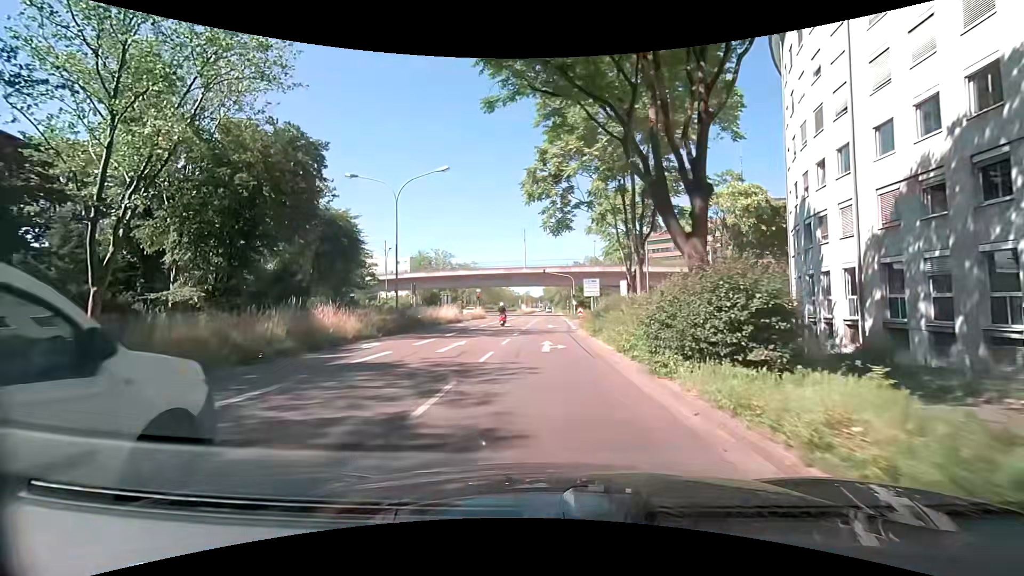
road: secondary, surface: asphalt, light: Day
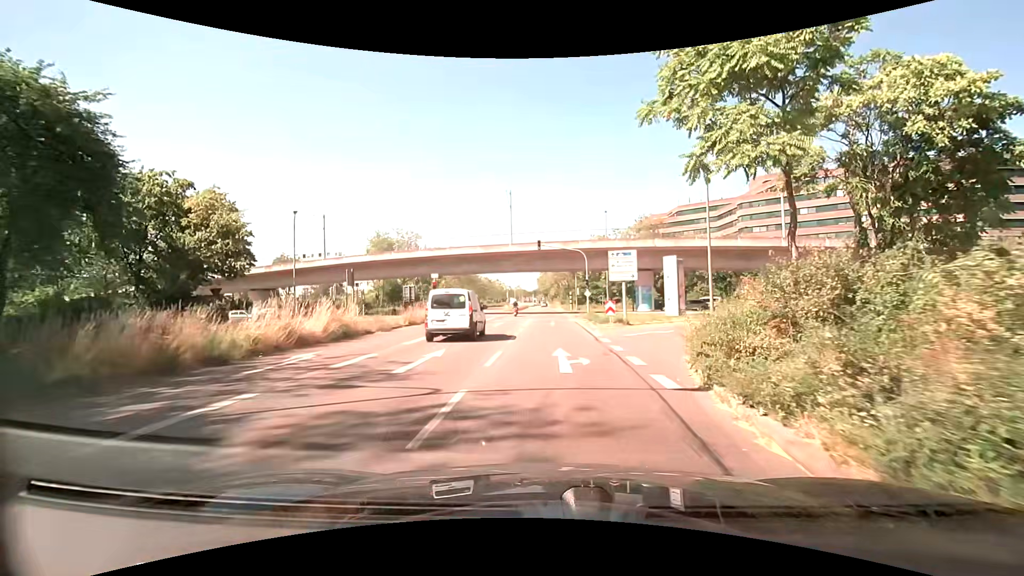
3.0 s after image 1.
(+0.2, +25.1) m; +1°
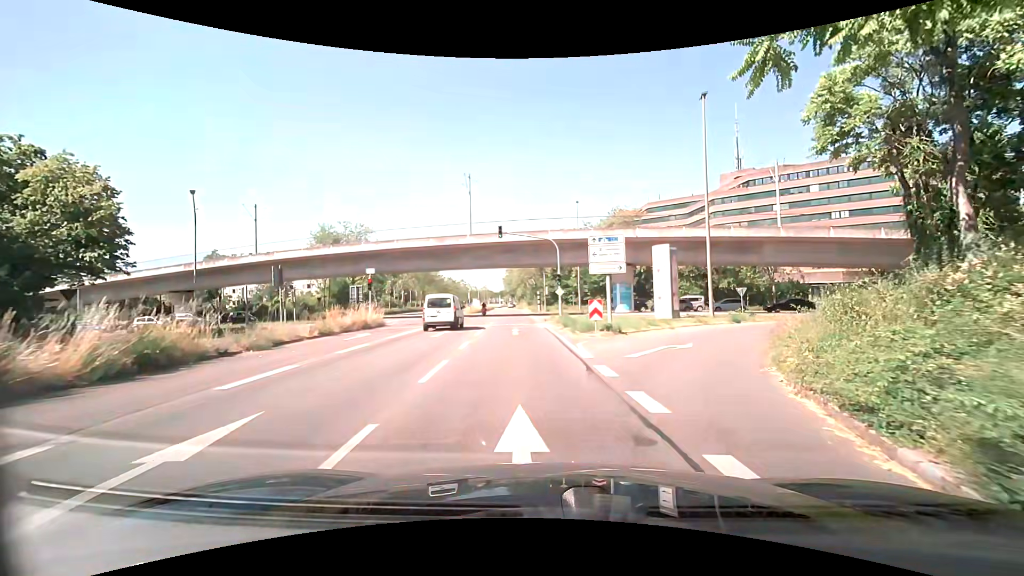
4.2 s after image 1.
(+0.5, +8.0) m; +5°
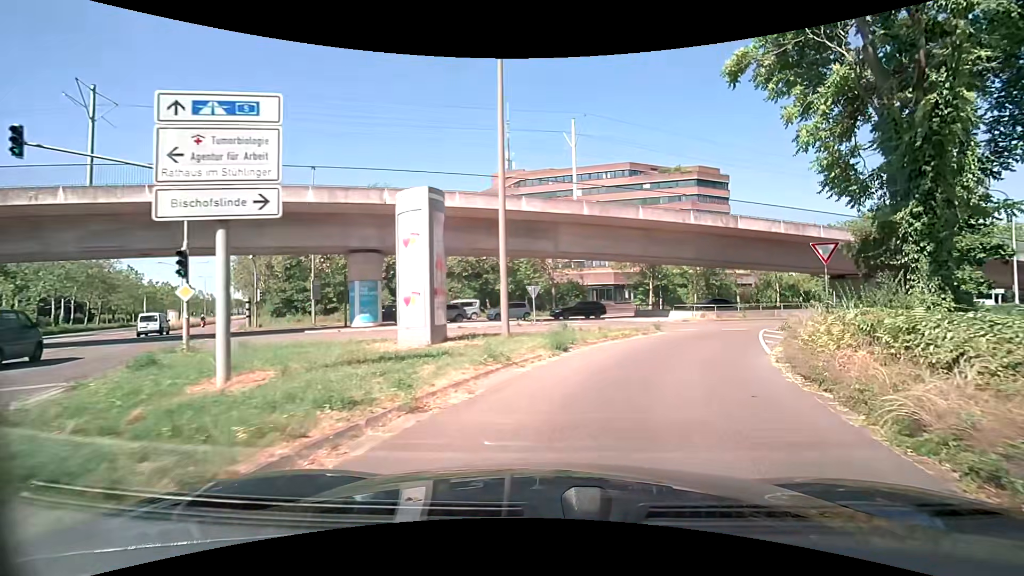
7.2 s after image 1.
(+3.8, +17.2) m; +26°
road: secondary_link
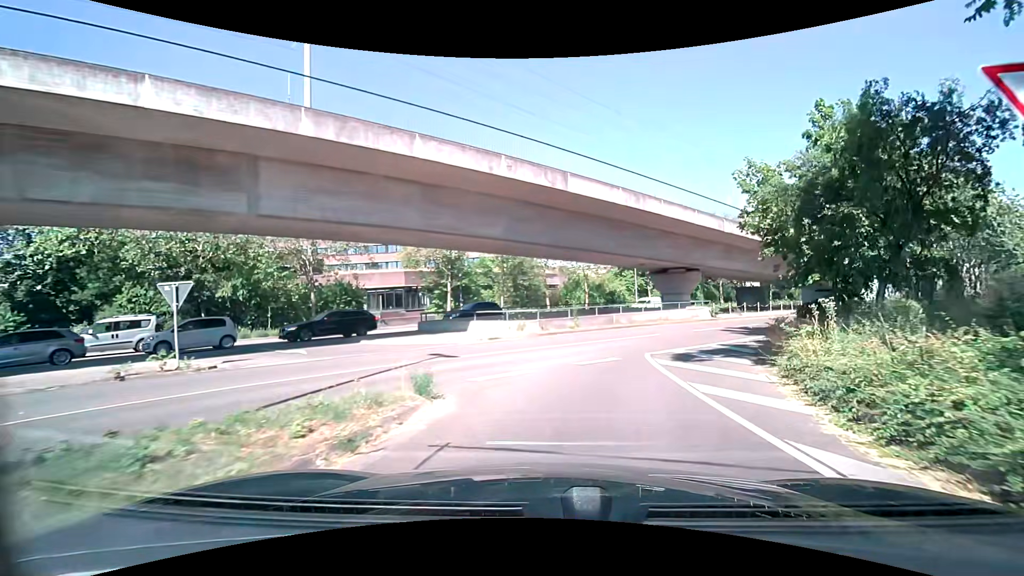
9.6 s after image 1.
(+3.0, +15.0) m; +21°
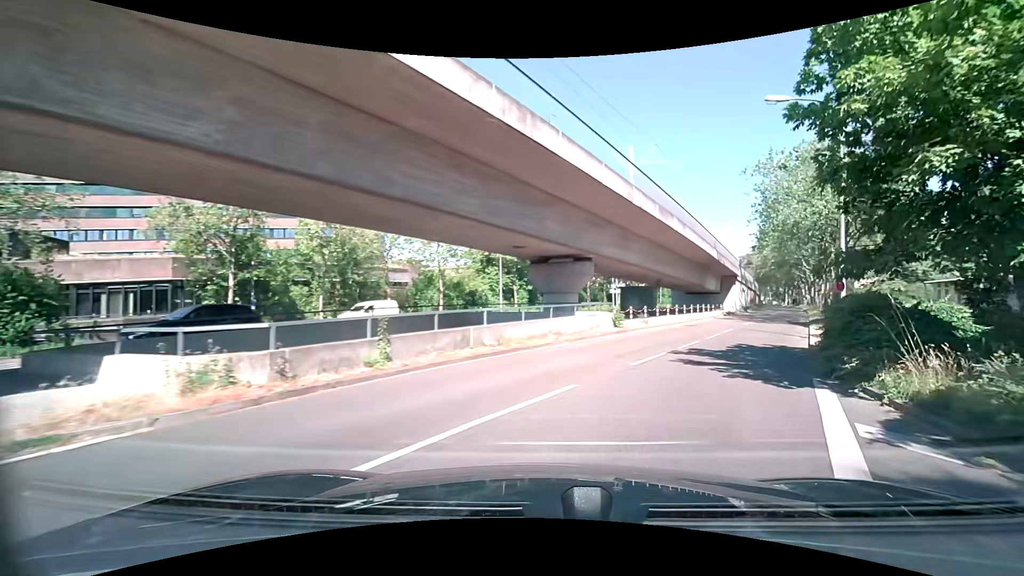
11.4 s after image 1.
(+1.2, +12.8) m; +16°
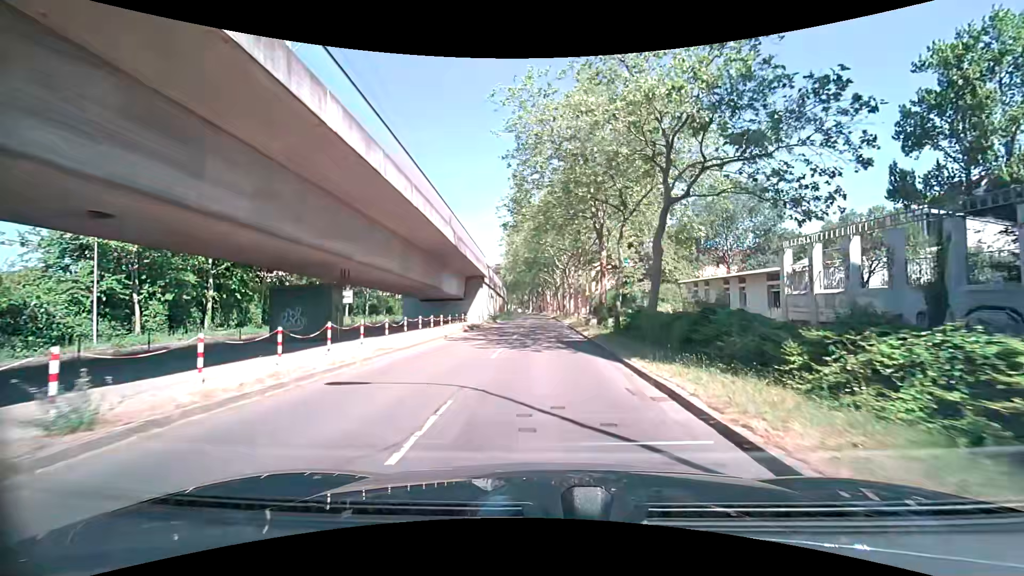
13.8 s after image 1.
(+6.5, +18.6) m; +27°
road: tertiary
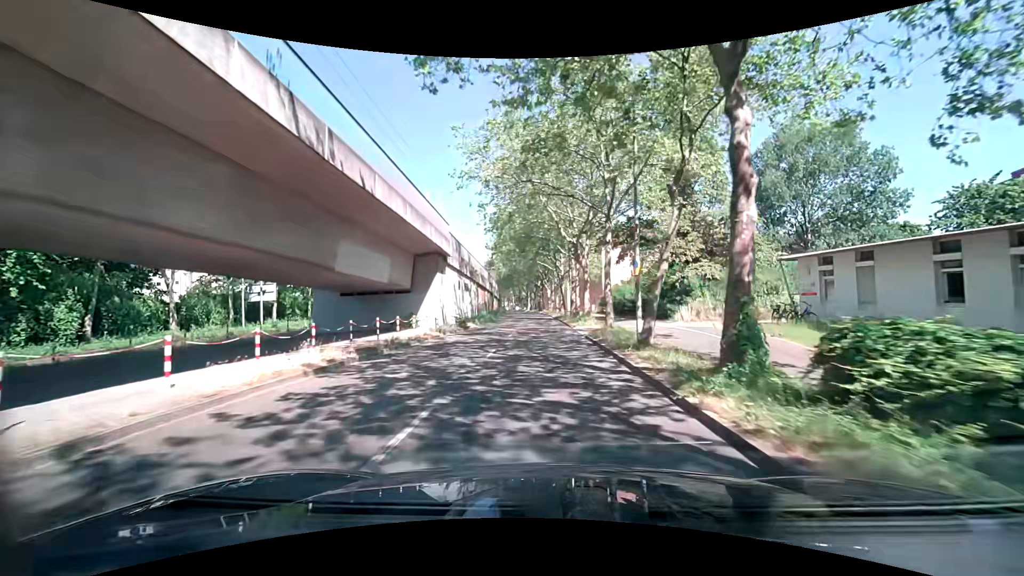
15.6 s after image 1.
(-0.1, +19.0) m; -1°
(0, +10) (0, +20) (0, +30) (0, +40) (0, +50) (0, +60) (-1, +70) (-1, +80) (-2, +90) (-2, +100) m
